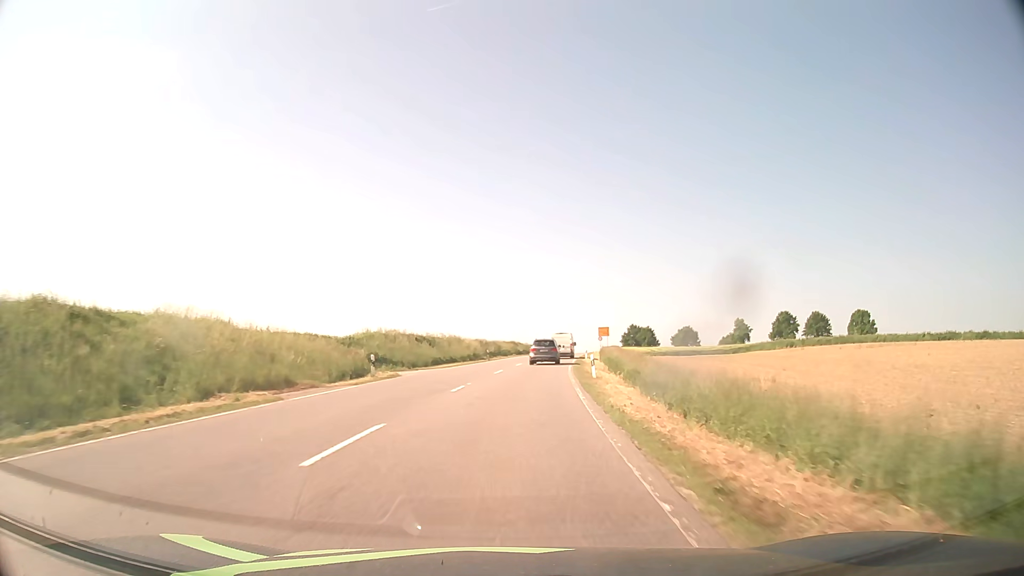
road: secondary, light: Day
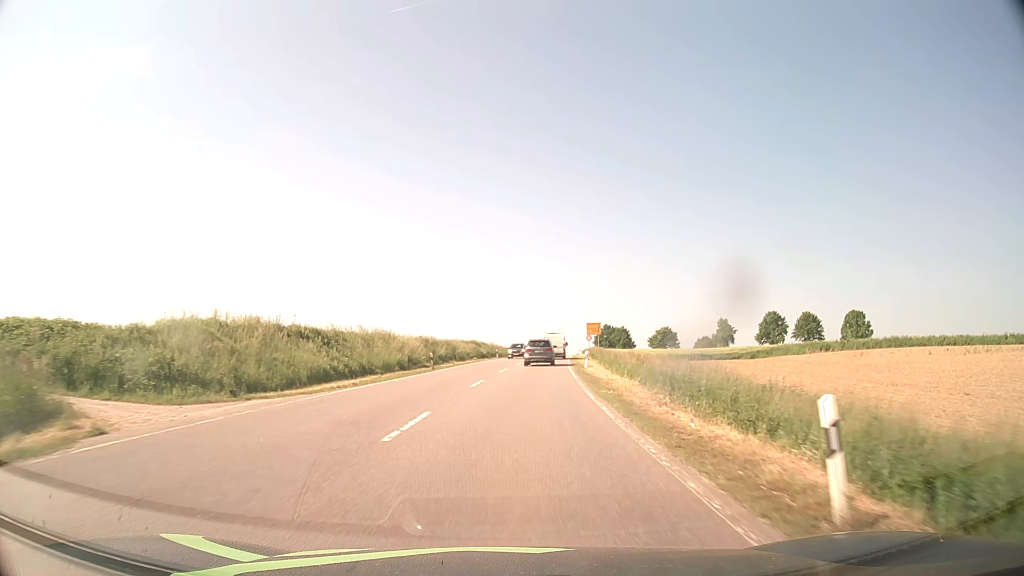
(+0.6, +22.6) m; +3°
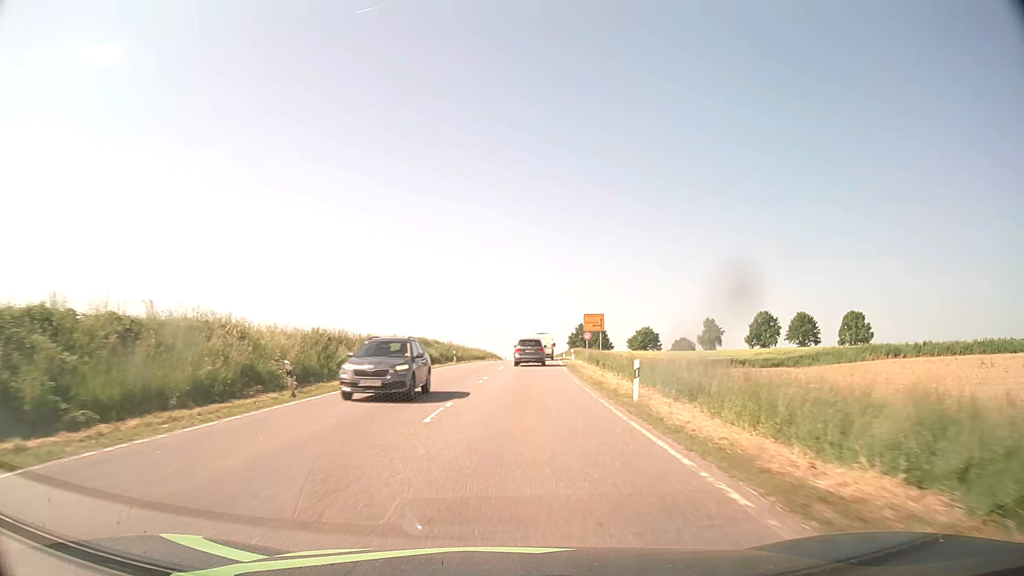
(+0.6, +22.3) m; +3°
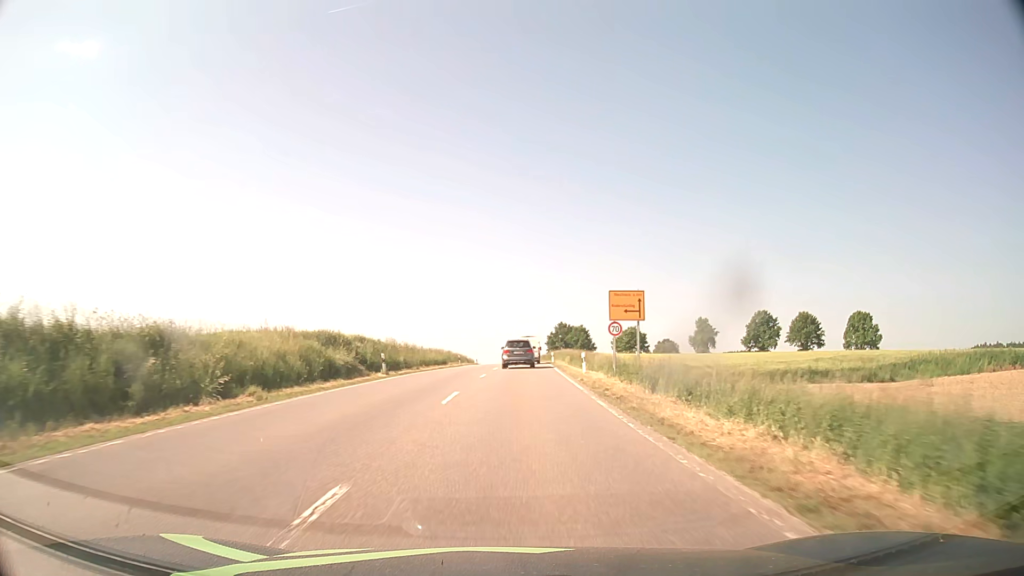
(+0.5, +22.0) m; +2°
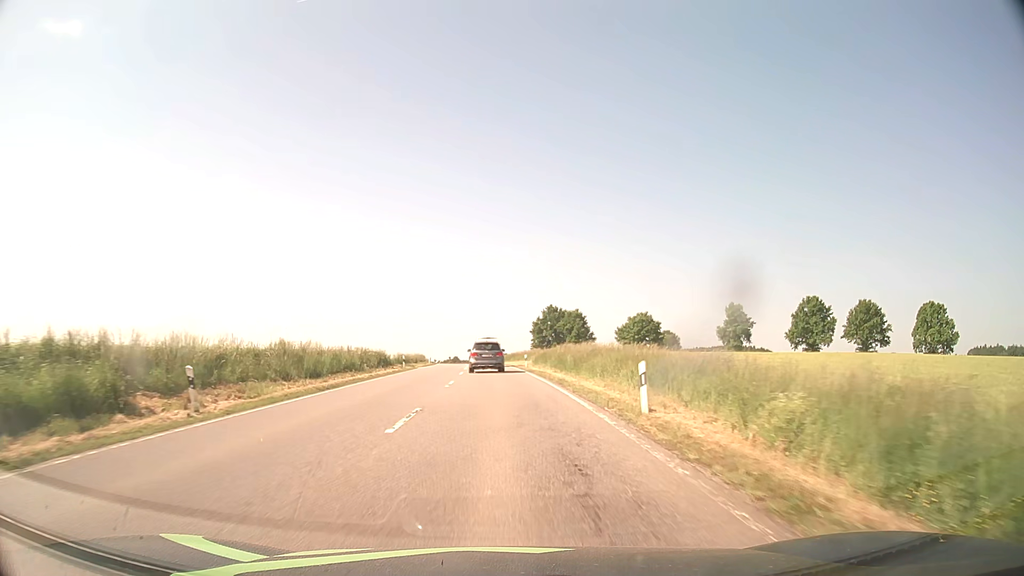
(+1.6, +53.5) m; +2°
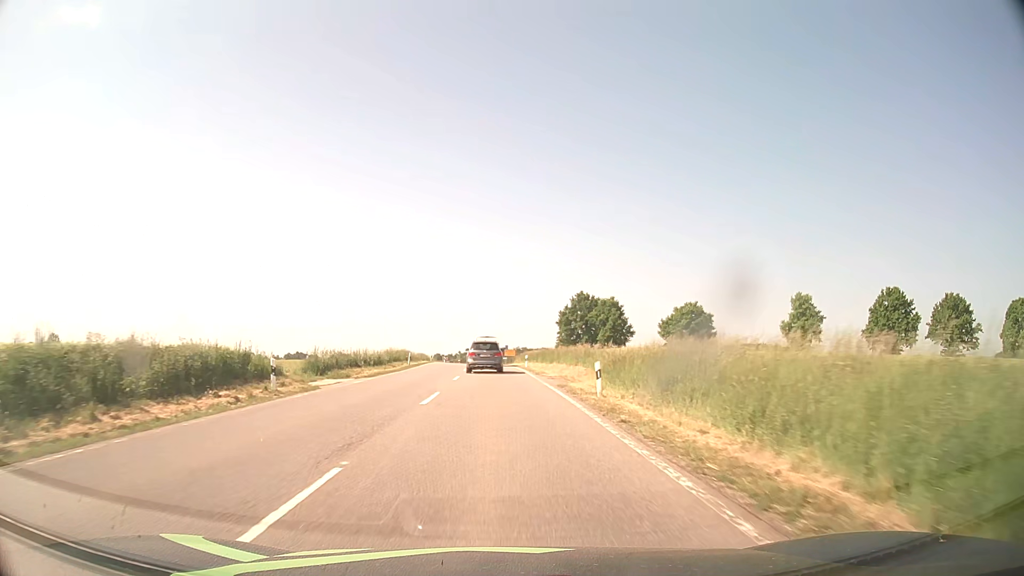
(-0.5, +31.6) m; -2°
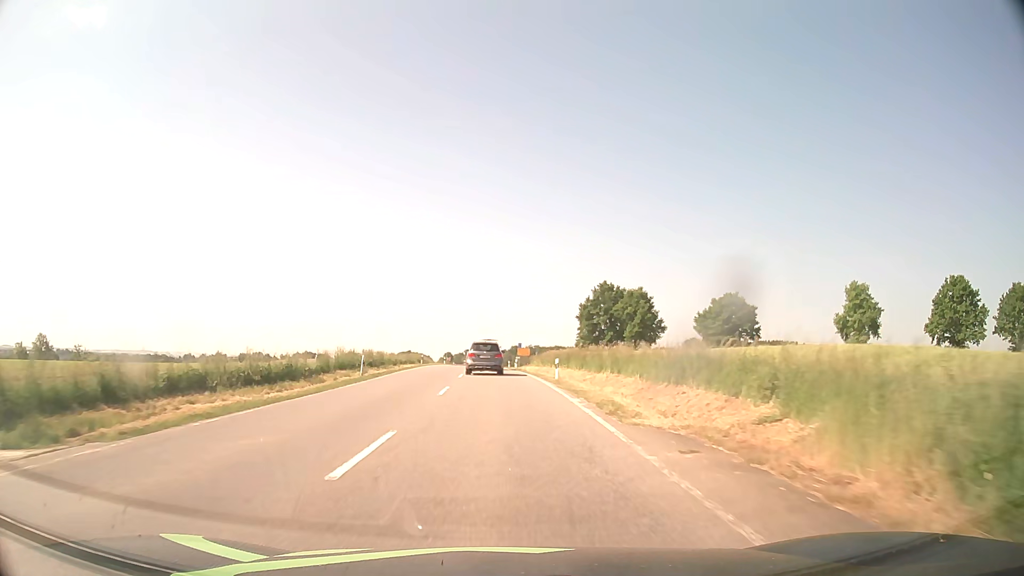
(-0.2, +21.0) m; -1°
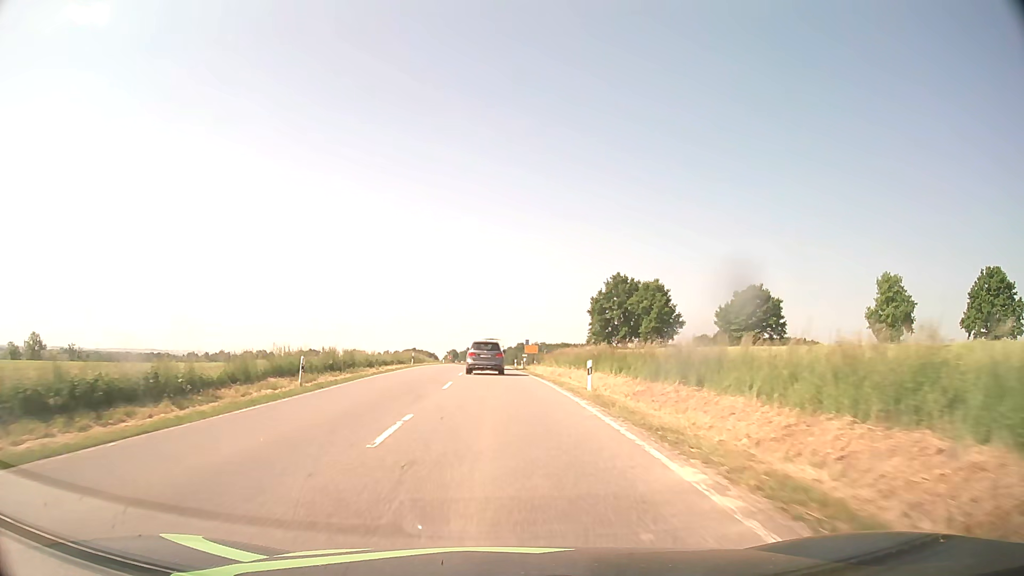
(-0.1, +10.5) m; -1°
(0, +10) (0, +20) (0, +30) (0, +40) (-1, +50) (-1, +60) (-1, +70) (-1, +80) (-1, +90) (0, +100) m
